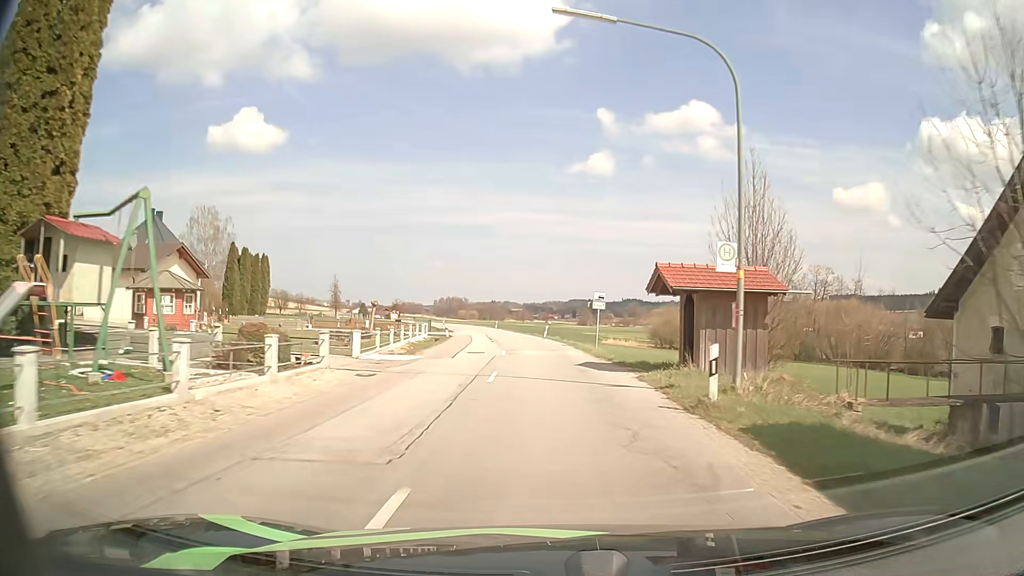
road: secondary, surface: asphalt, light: Day
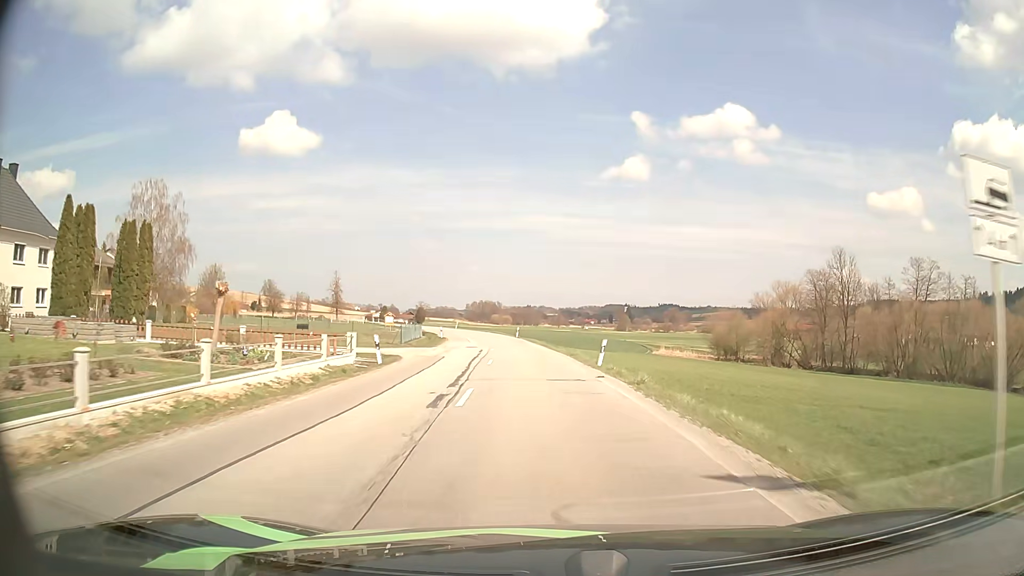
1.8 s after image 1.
(-0.6, +27.8) m; -3°
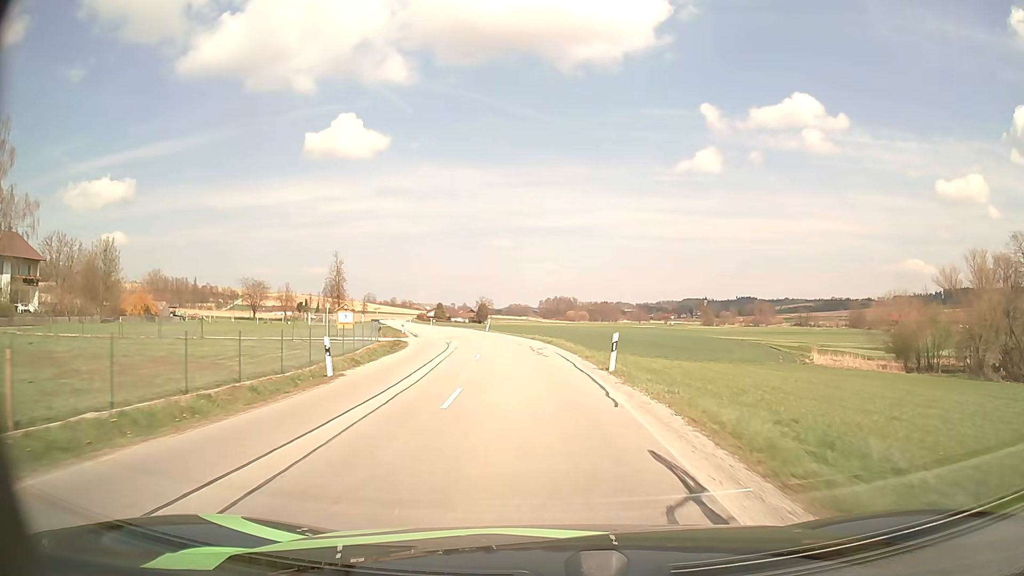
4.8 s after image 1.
(-2.1, +46.8) m; -6°
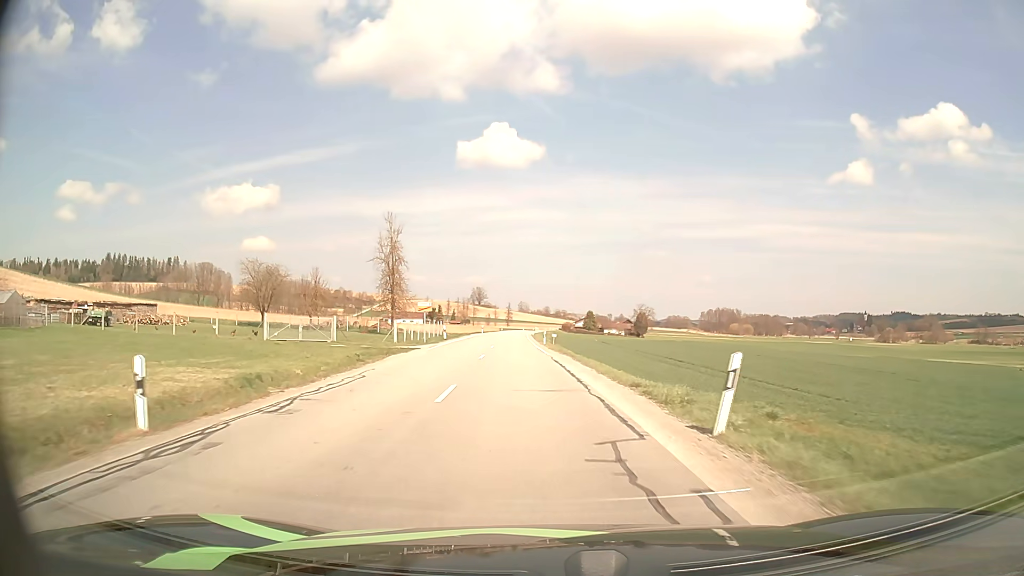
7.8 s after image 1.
(-4.9, +47.9) m; -13°
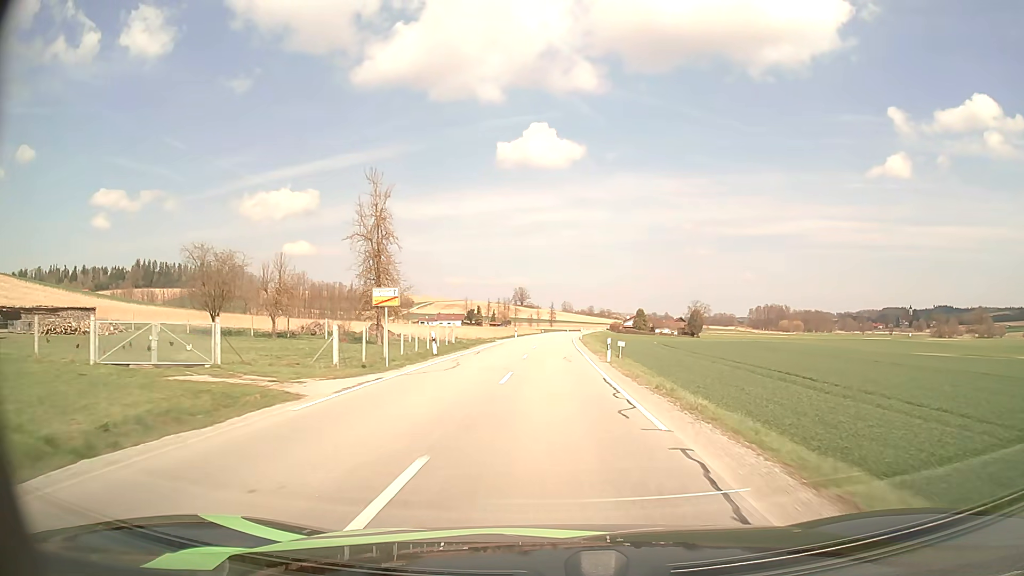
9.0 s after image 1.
(-1.0, +20.2) m; -4°
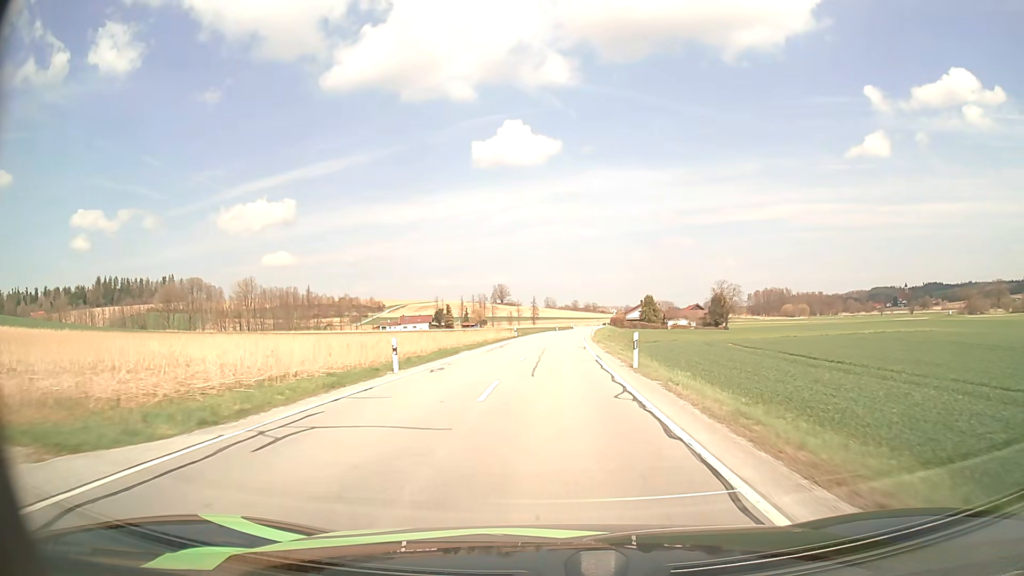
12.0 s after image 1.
(+0.5, +51.6) m; +1°
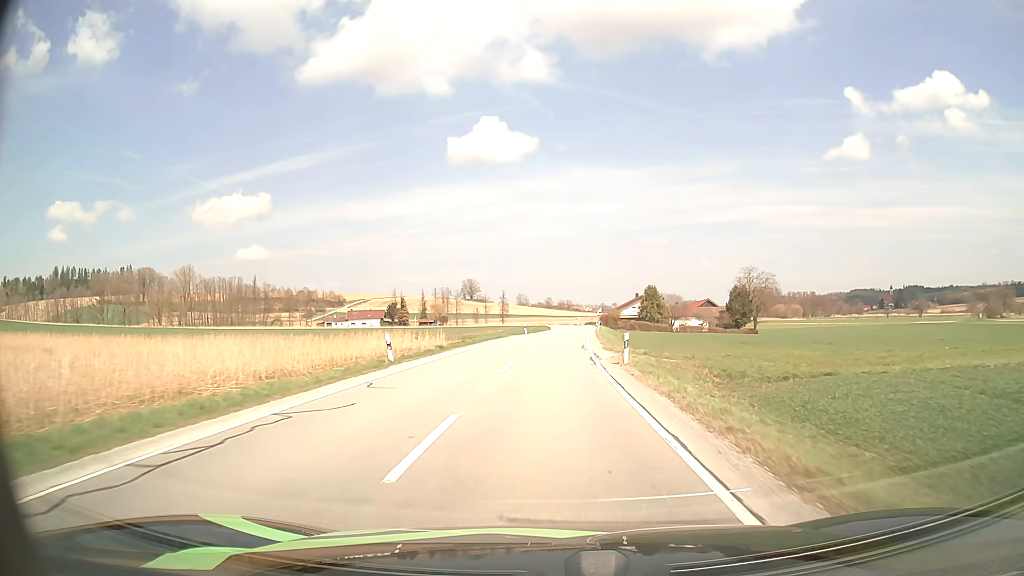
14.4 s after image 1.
(+0.9, +42.1) m; +2°
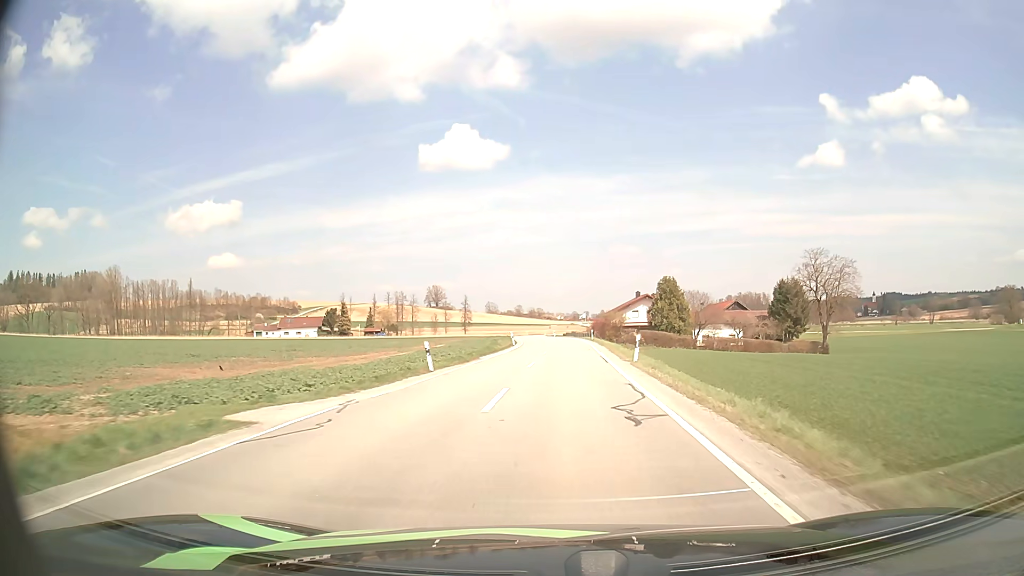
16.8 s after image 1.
(+0.8, +42.6) m; +2°
(0, +10) (0, +20) (+1, +30) (+1, +40) (+1, +50) (+1, +60) (+1, +70) (+1, +80) (0, +90) (0, +100) m
